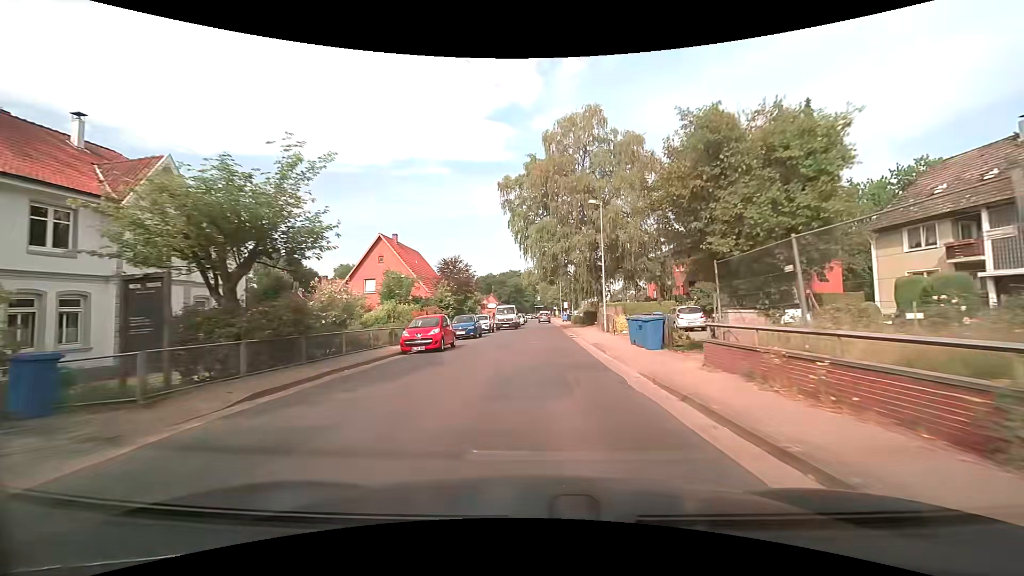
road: tertiary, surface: asphalt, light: Day
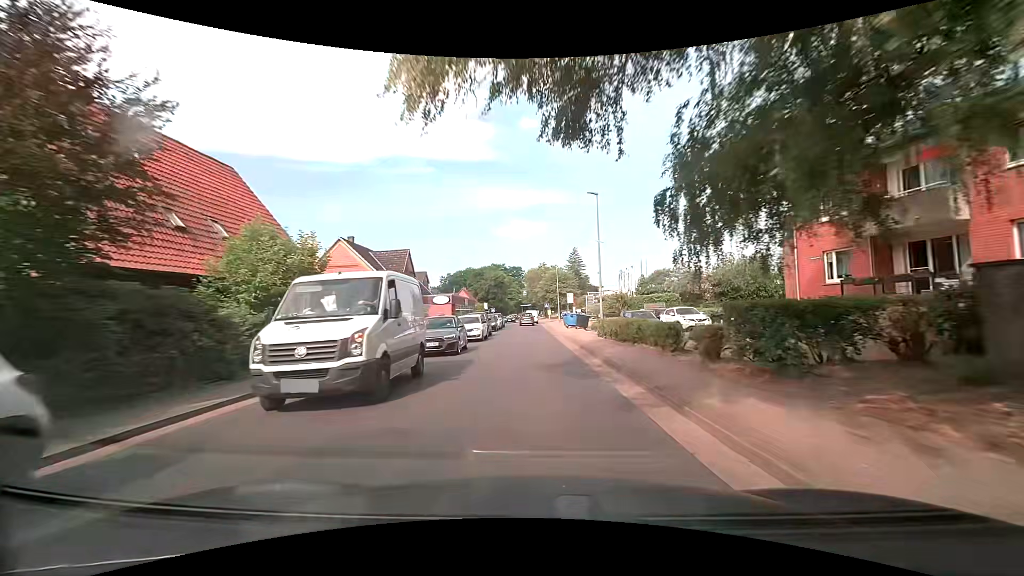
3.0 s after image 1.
(+0.7, +37.4) m; +2°
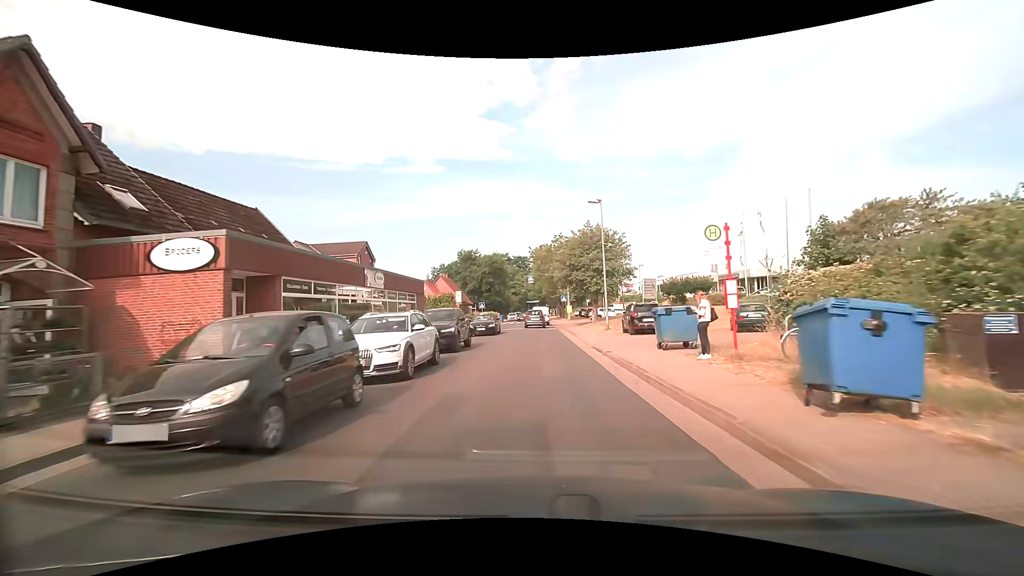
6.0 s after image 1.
(-0.5, +37.6) m; -1°
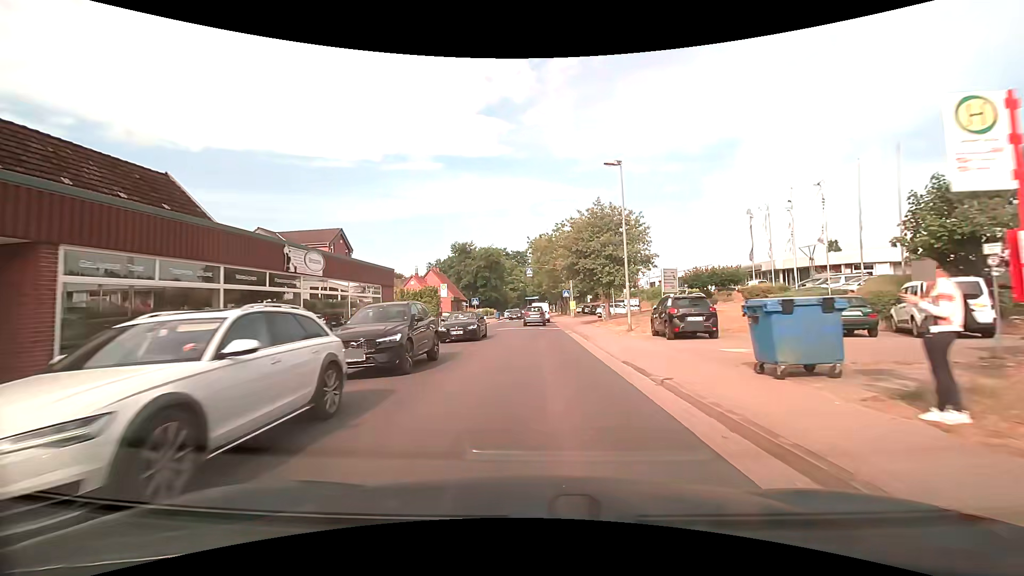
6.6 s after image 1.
(0.0, +7.0) m; 0°
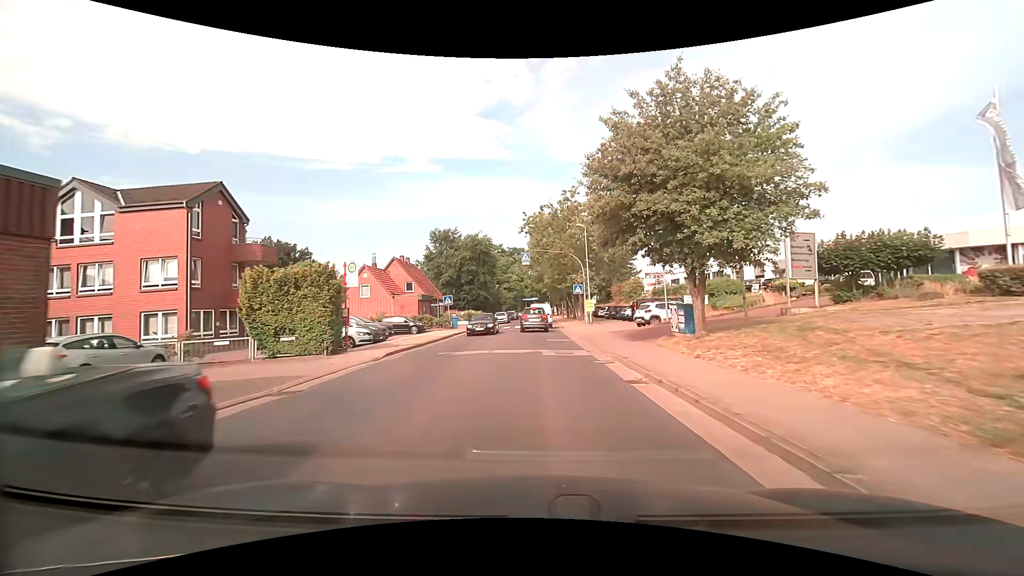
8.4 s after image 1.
(+0.2, +18.9) m; 0°
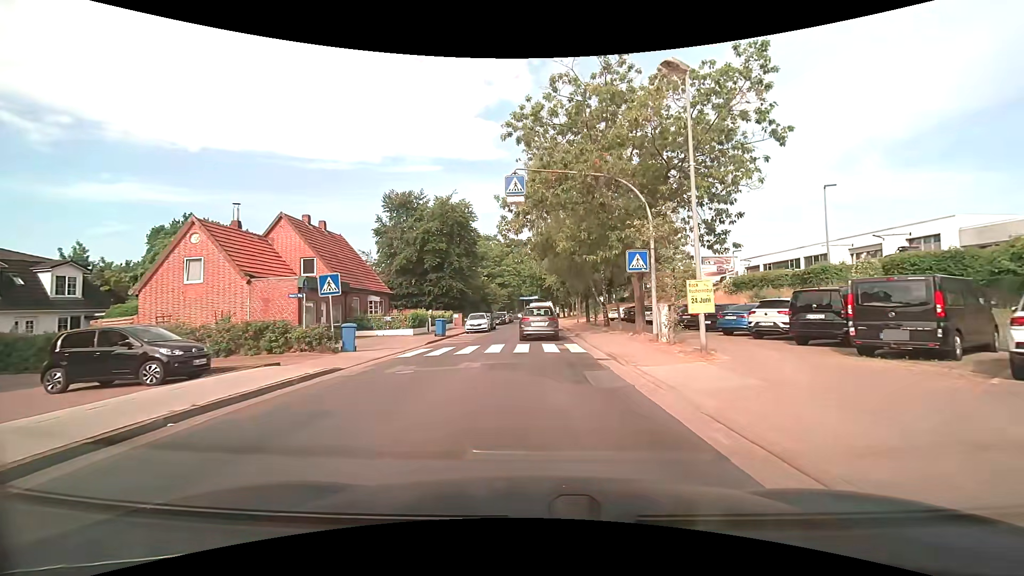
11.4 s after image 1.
(+0.1, +25.3) m; +1°
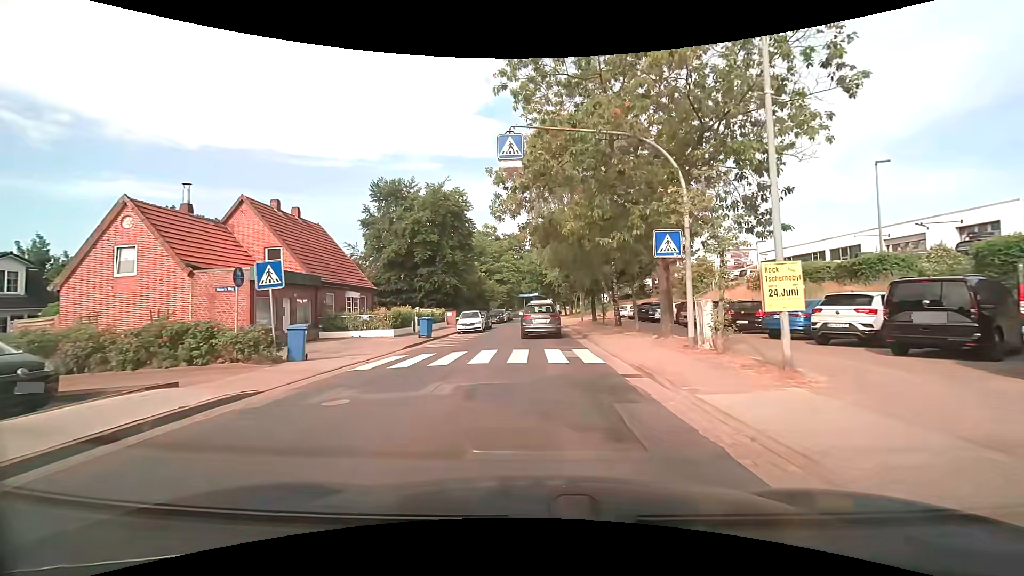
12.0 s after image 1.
(0.0, +4.2) m; 0°
